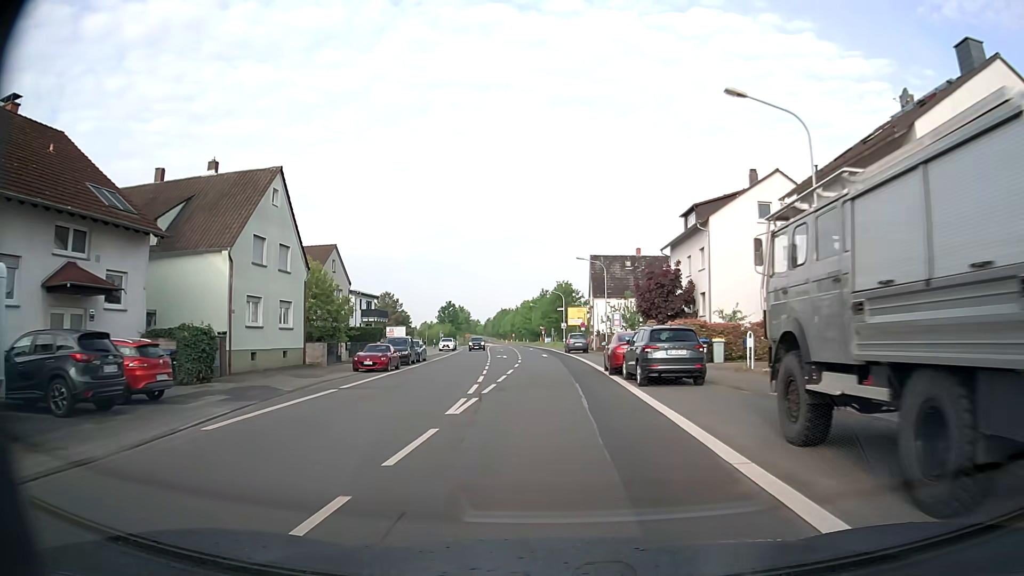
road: tertiary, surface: asphalt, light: Day
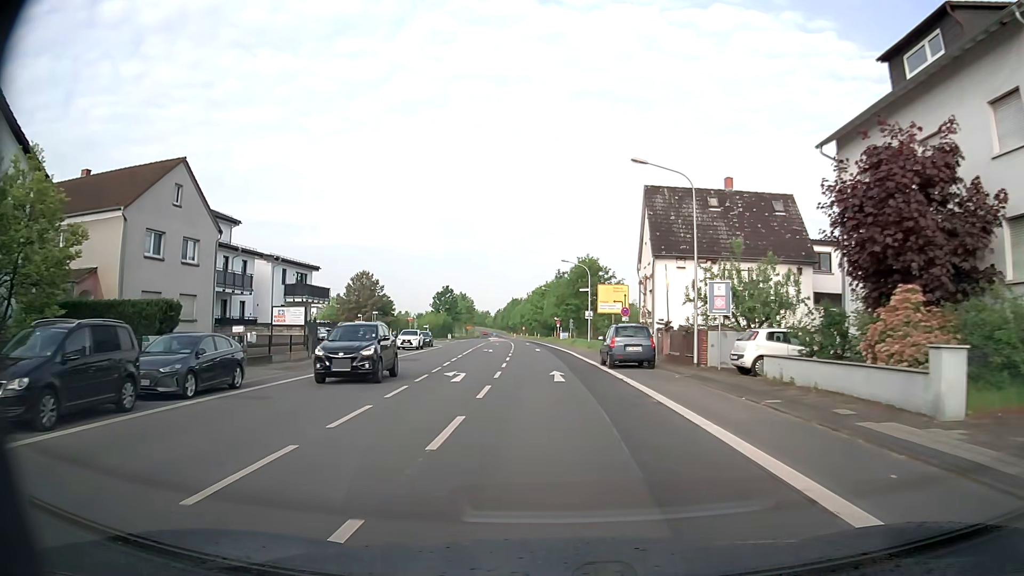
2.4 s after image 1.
(-0.4, +29.9) m; -1°
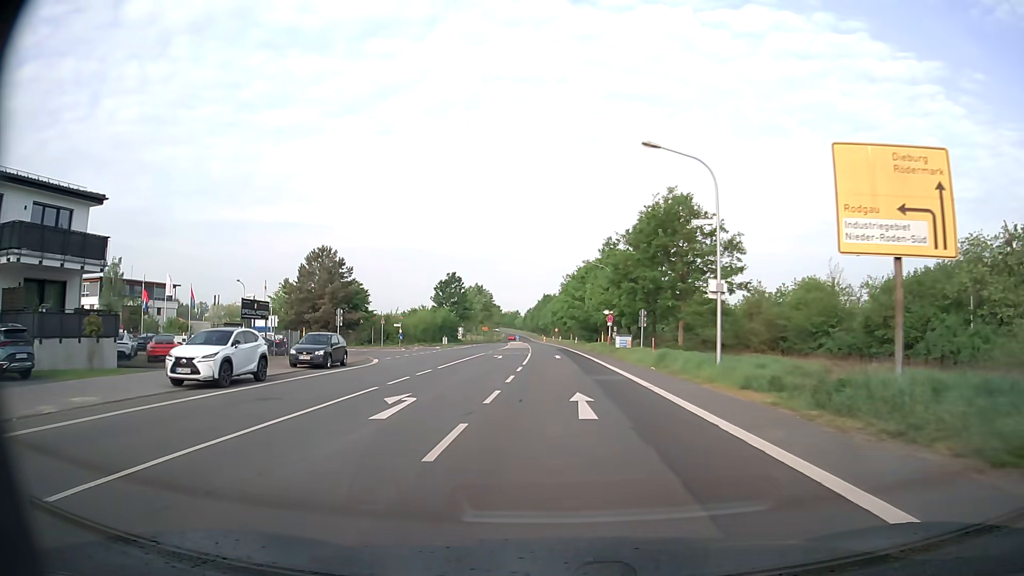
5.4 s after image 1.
(-1.2, +37.8) m; -3°
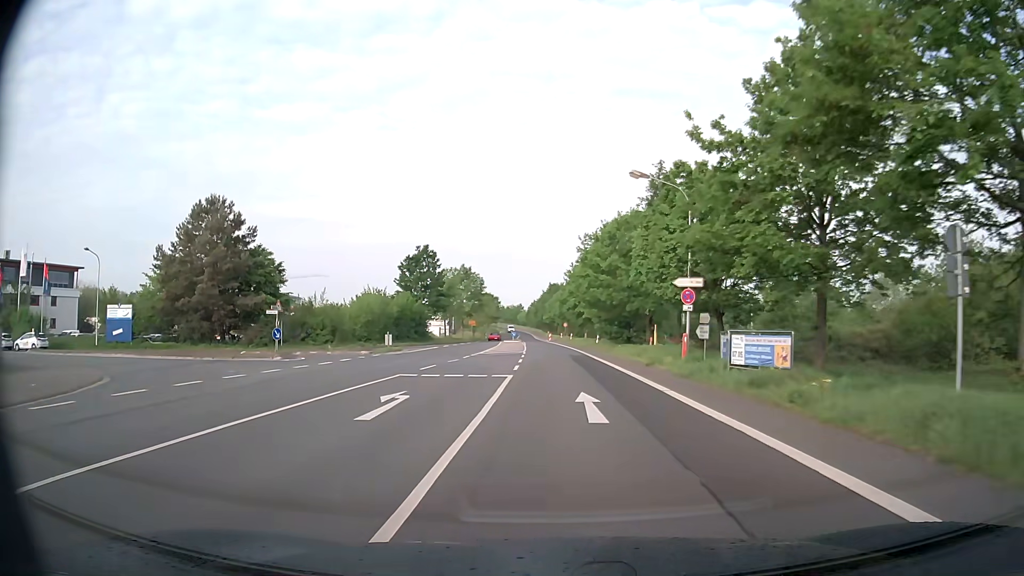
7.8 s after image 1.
(-0.3, +30.7) m; 0°
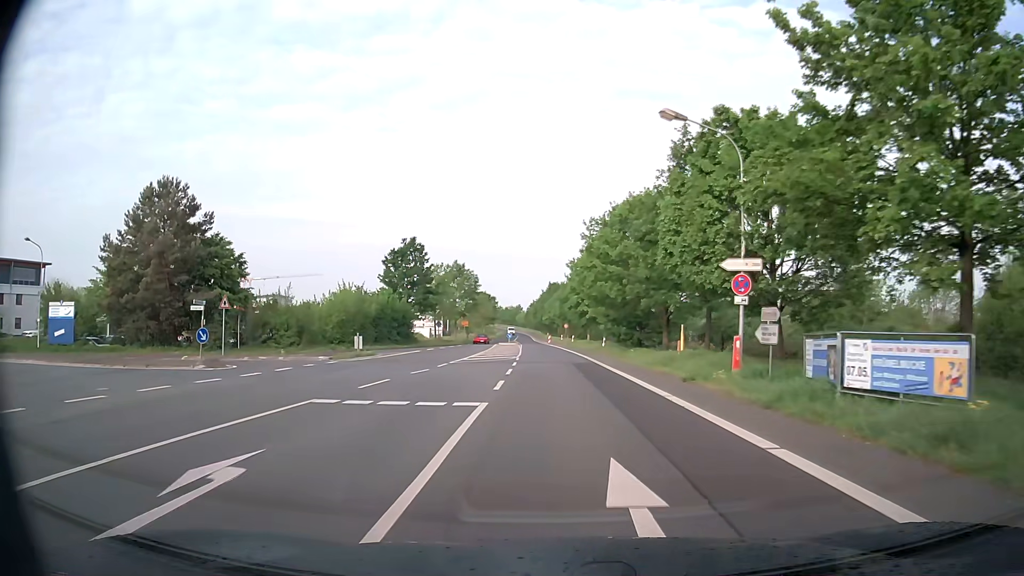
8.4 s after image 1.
(0.0, +7.8) m; 0°
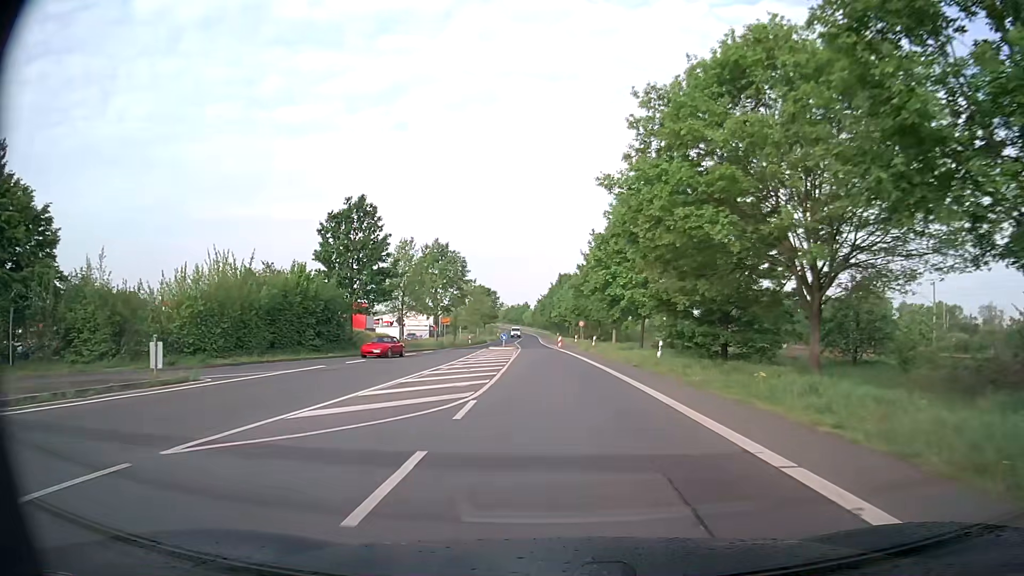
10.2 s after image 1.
(-0.2, +23.7) m; 0°
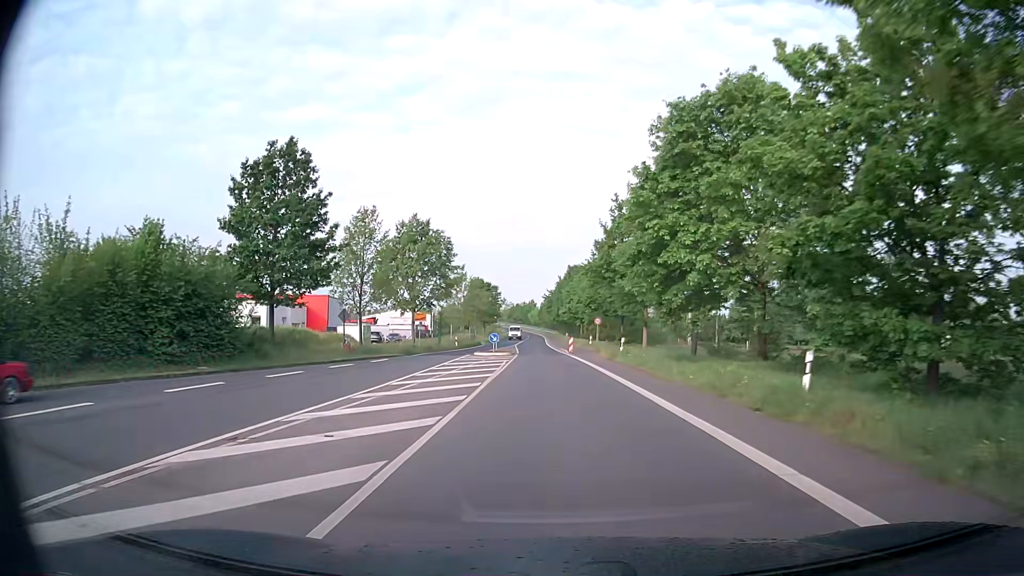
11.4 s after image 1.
(-0.2, +16.2) m; -1°
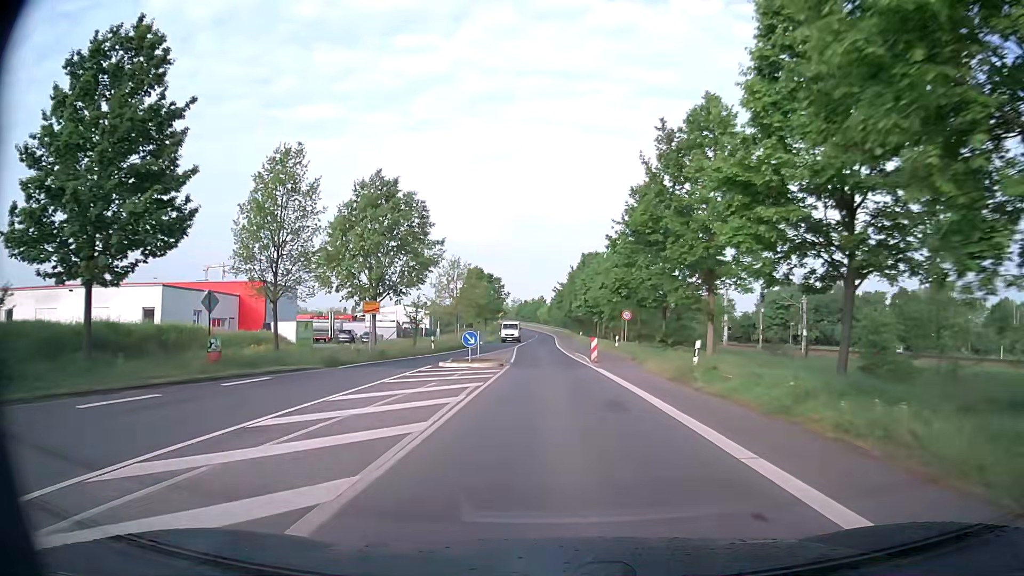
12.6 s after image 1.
(-0.2, +16.5) m; -2°
(0, +10) (0, +20) (0, +30) (0, +40) (-1, +50) (-1, +60) (-1, +70) (0, +80) (0, +90) (0, +100) m
